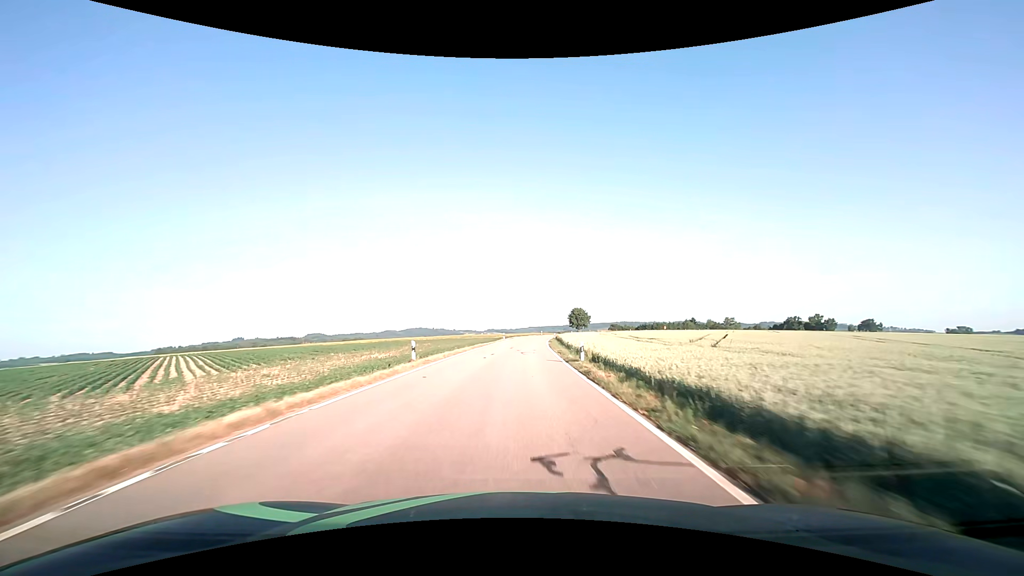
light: Day
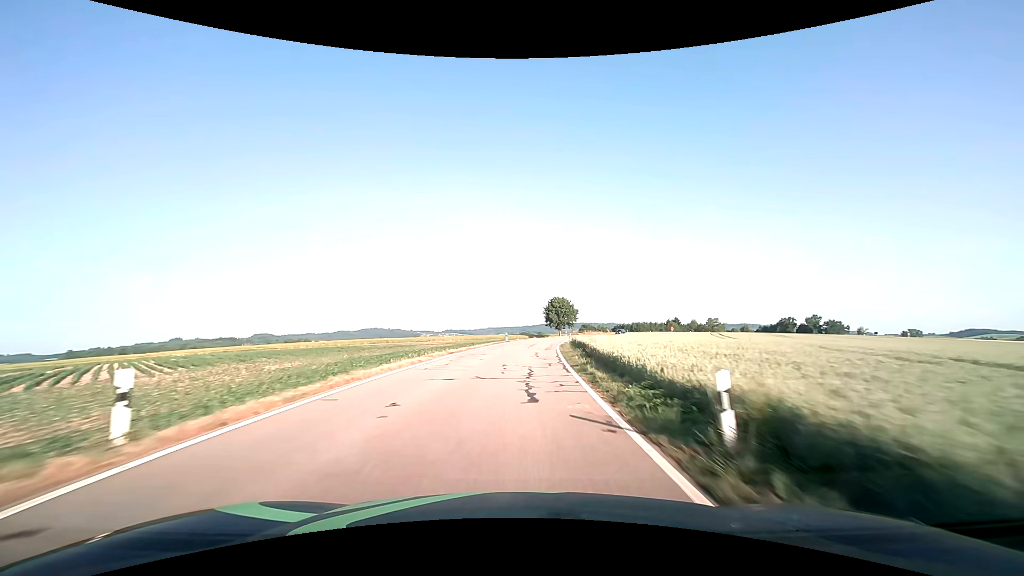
(+2.3, +65.2) m; +5°
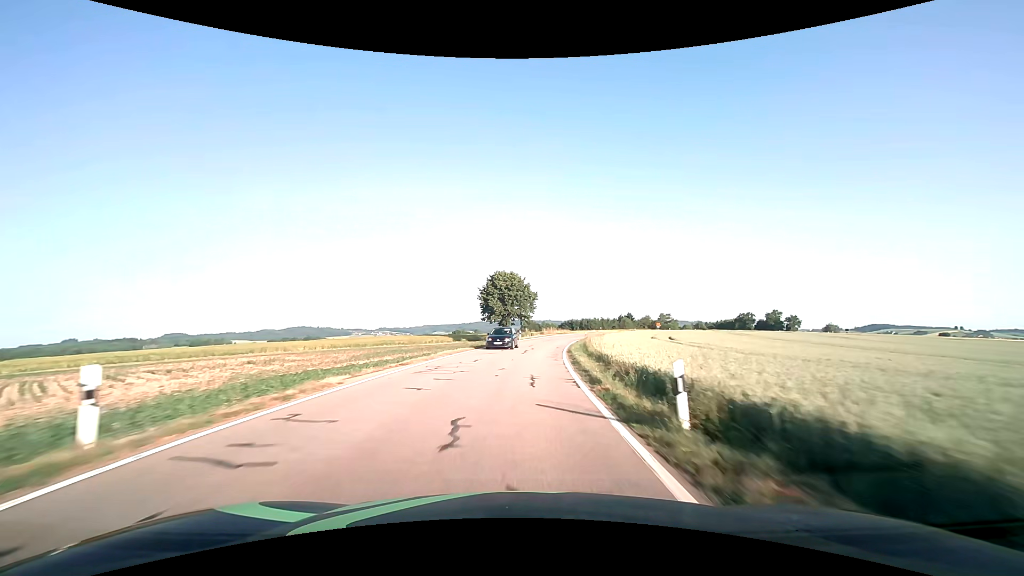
(+2.7, +50.6) m; +7°
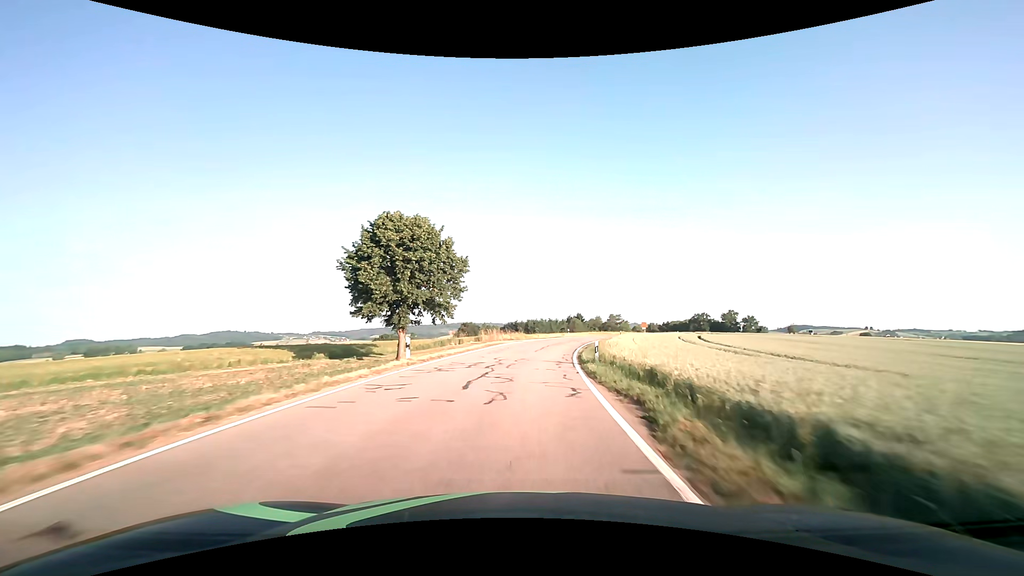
(+2.0, +36.7) m; +7°
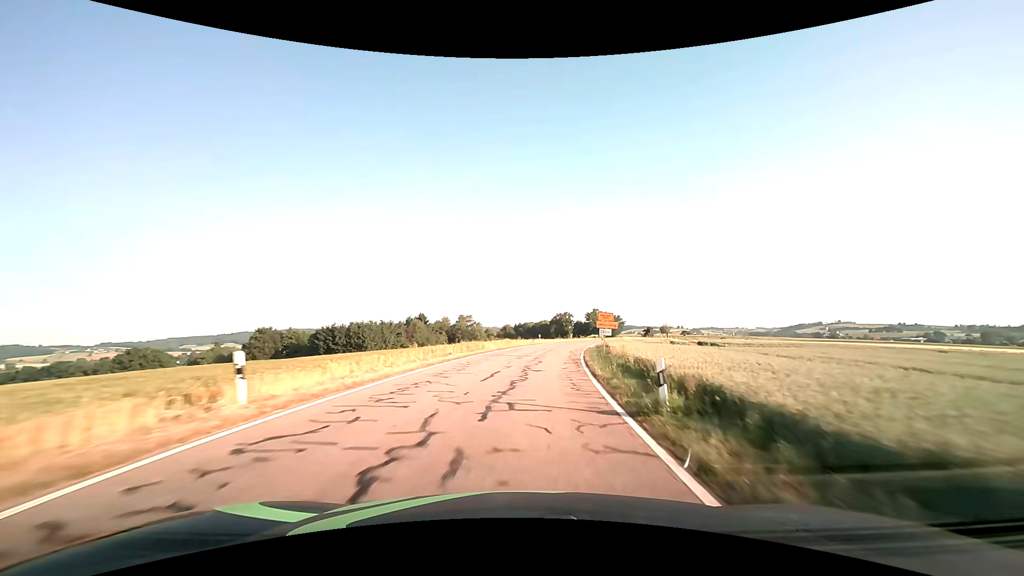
(+8.5, +59.9) m; +17°
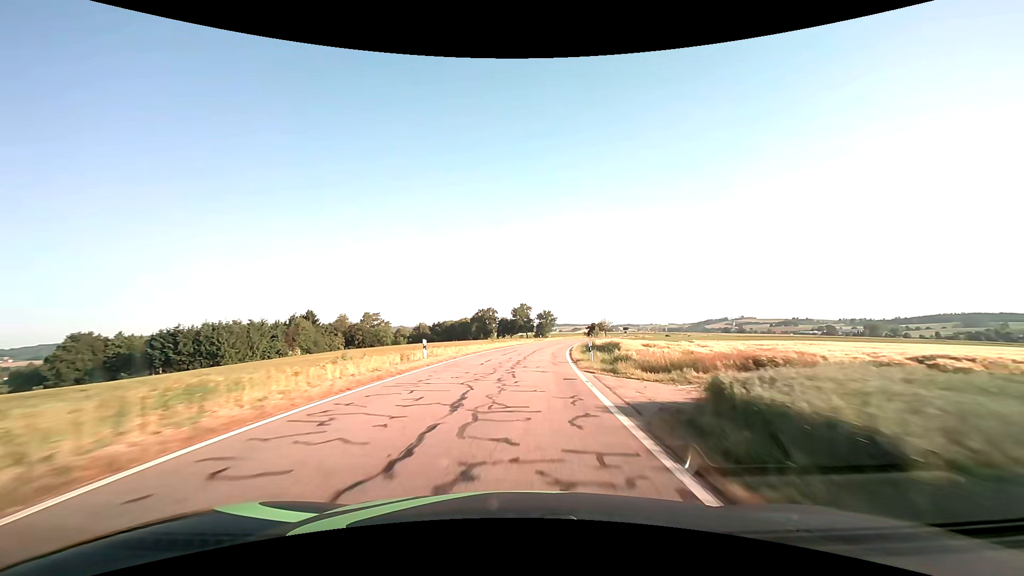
(+3.2, +36.8) m; +9°
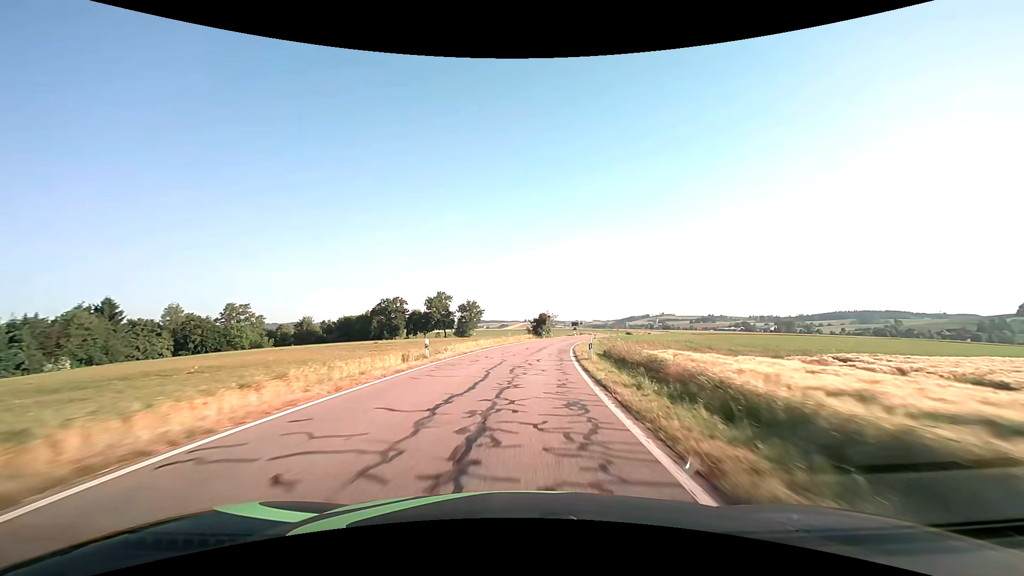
(+3.9, +50.2) m; +8°
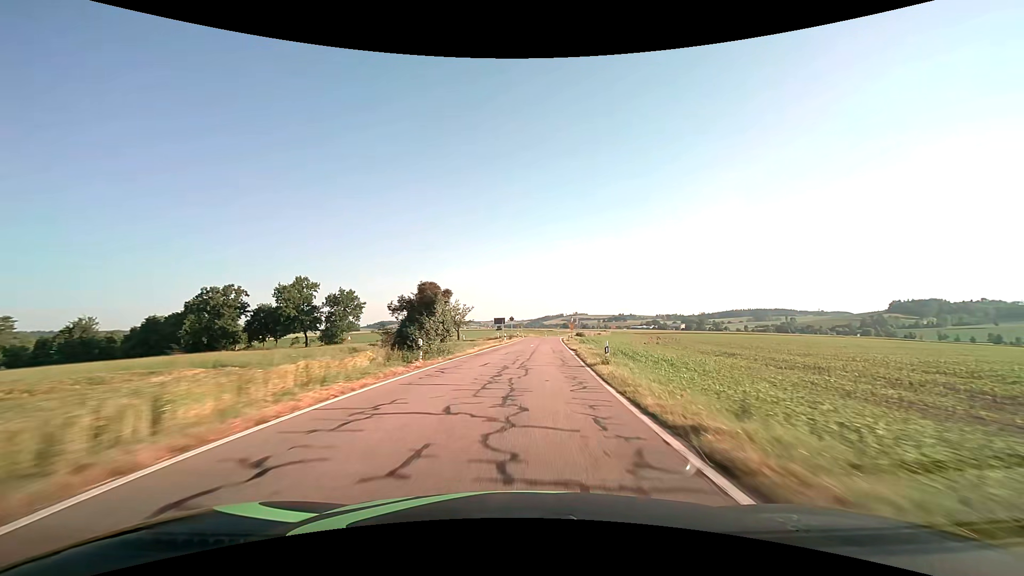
(+3.9, +50.9) m; +10°
(0, +10) (+1, +20) (+1, +30) (+2, +40) (+3, +50) (+4, +60) (+4, +70) (+6, +80) (+7, +90) (+10, +99) m
